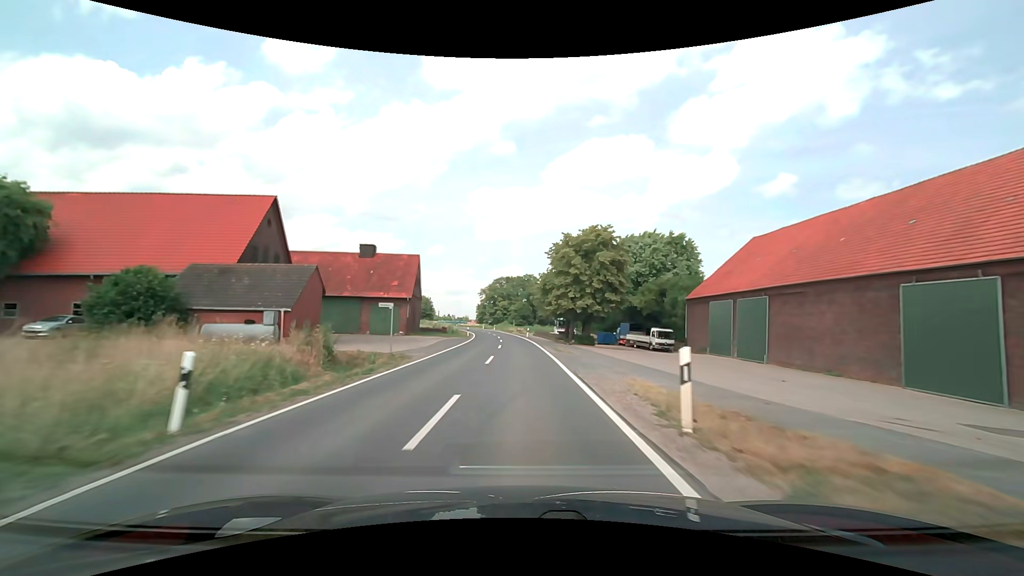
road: secondary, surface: asphalt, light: Day
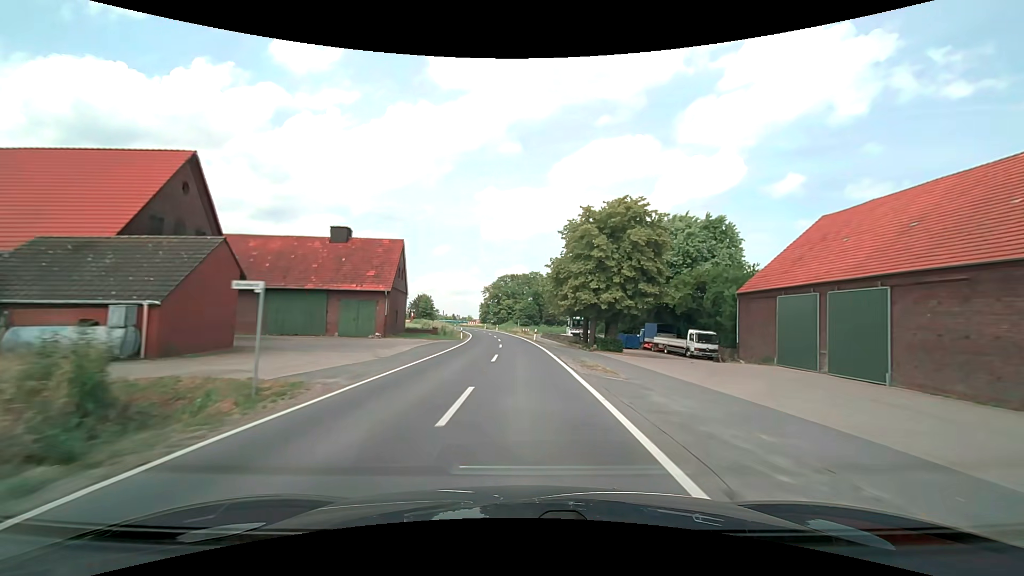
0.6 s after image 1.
(-0.1, +10.8) m; -1°
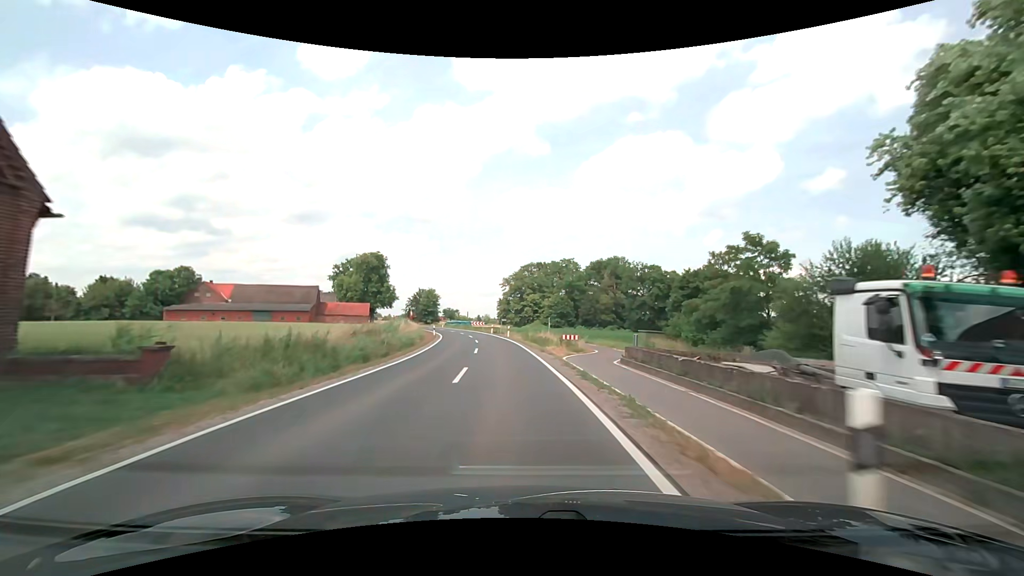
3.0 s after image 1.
(-0.4, +43.1) m; -3°
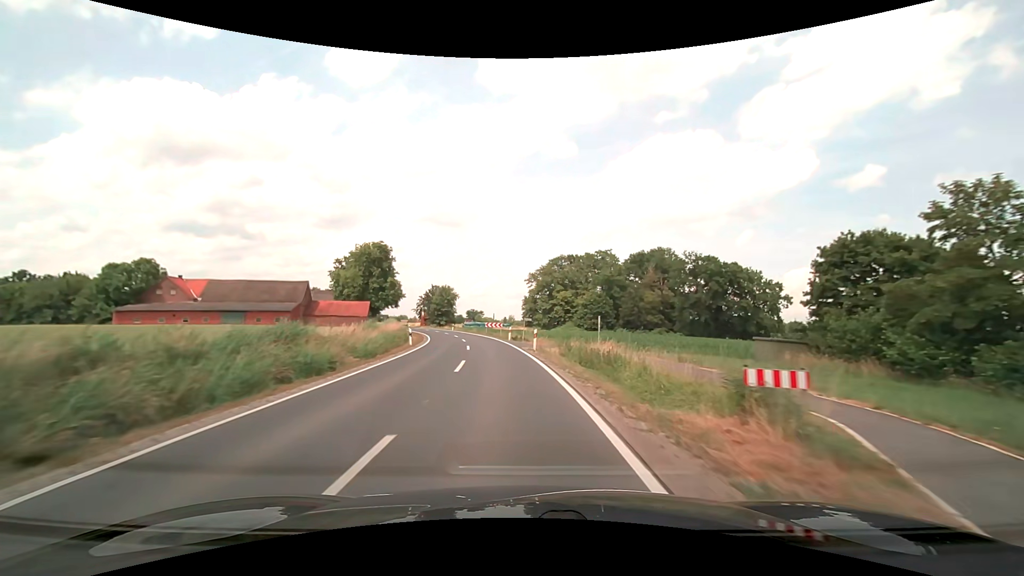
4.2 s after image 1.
(-0.6, +21.6) m; -3°
(0, +10) (-1, +20) (-1, +30) (-3, +40) (-5, +50) (-7, +59) (-9, +69) (-12, +79) (-15, +88) (-18, +98) m
